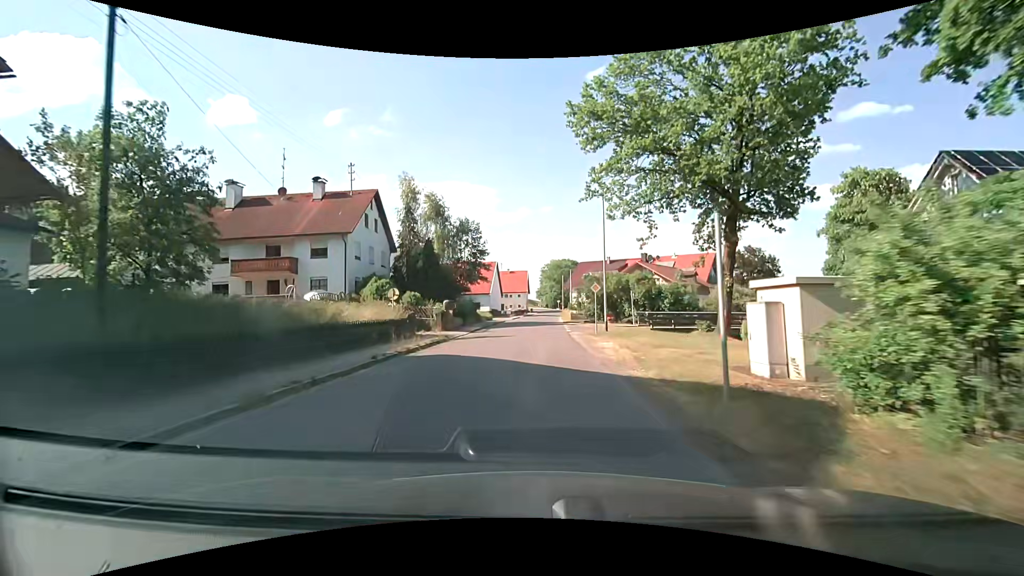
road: secondary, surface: asphalt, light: Day
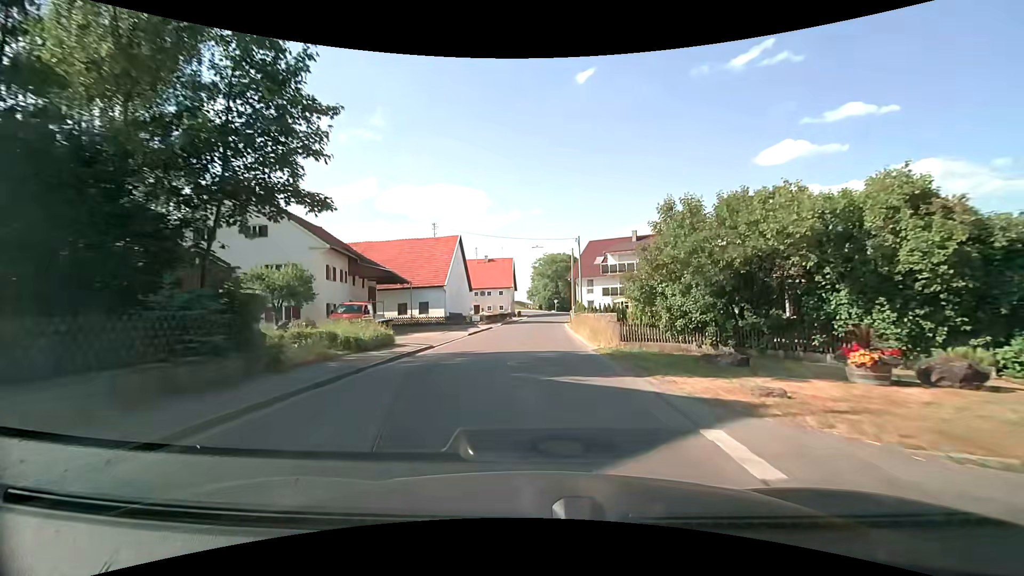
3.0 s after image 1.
(+0.5, +36.5) m; +1°
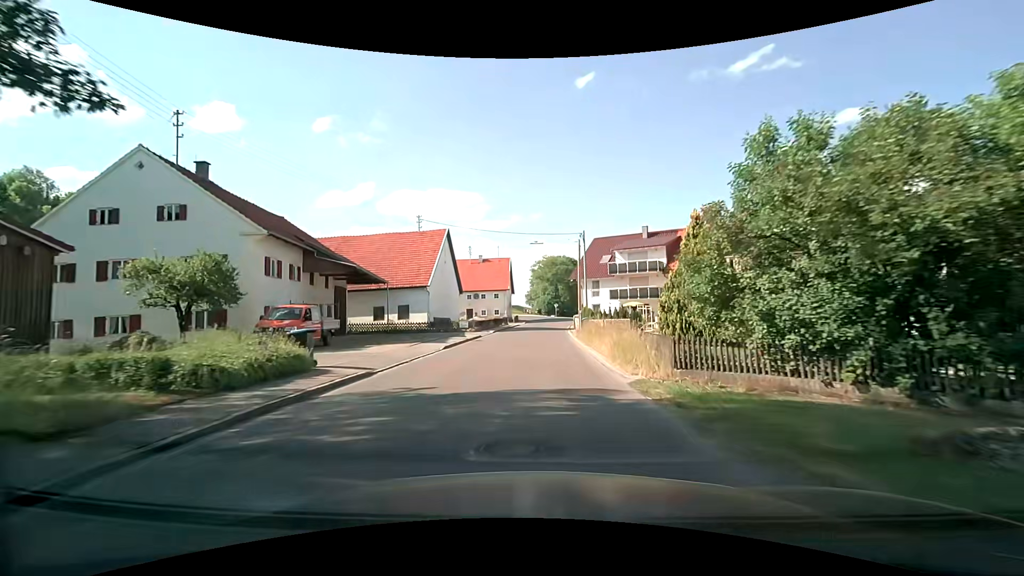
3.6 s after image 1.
(0.0, +7.4) m; 0°
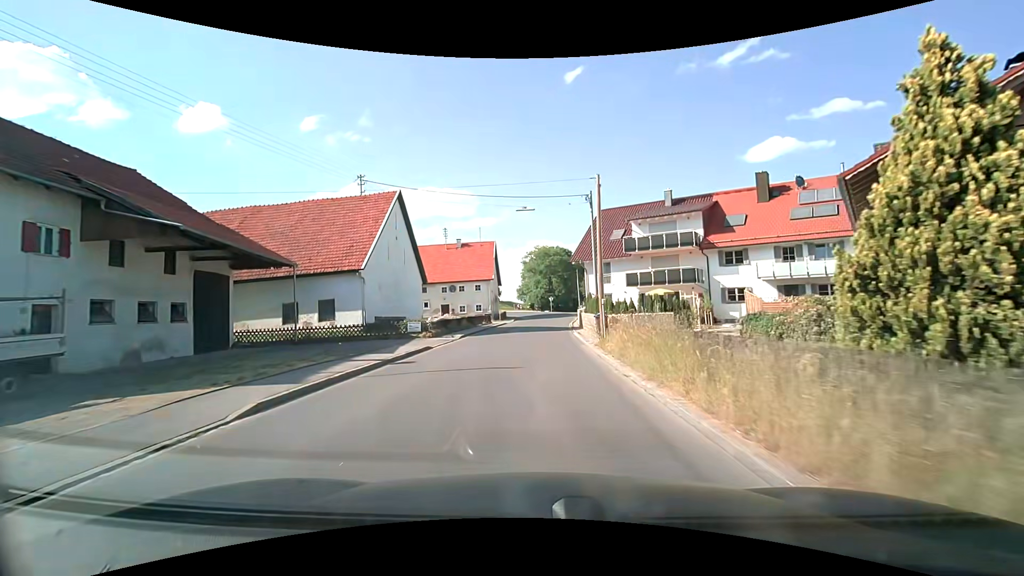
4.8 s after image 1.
(+0.1, +14.8) m; +1°
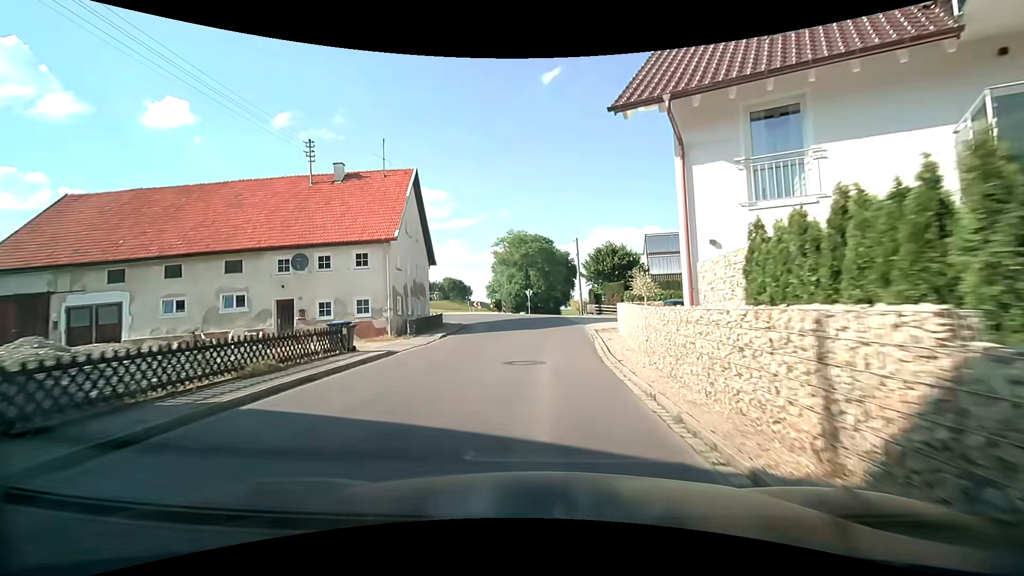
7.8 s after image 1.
(+0.6, +34.4) m; +3°
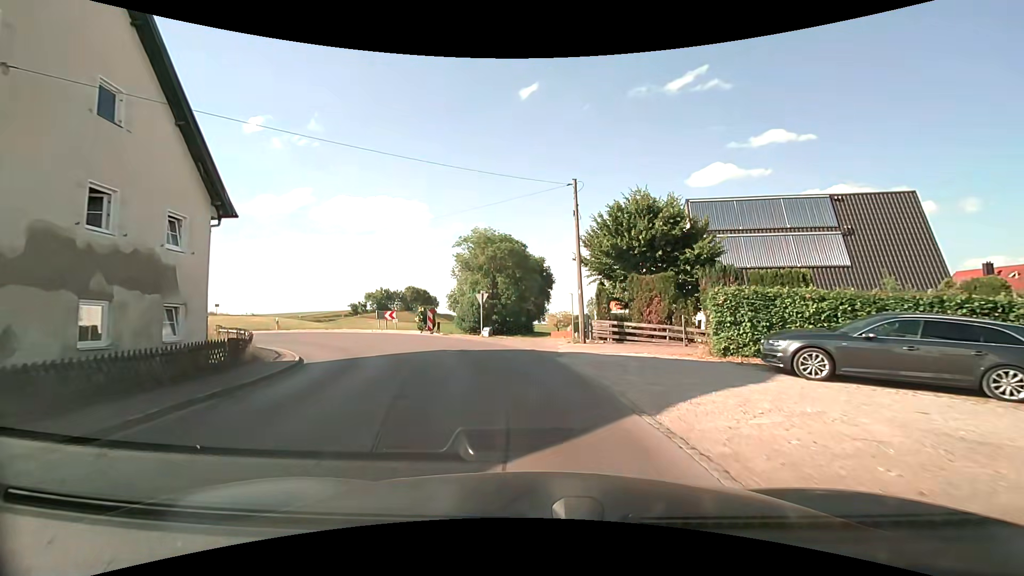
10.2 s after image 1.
(+0.7, +22.6) m; +4°
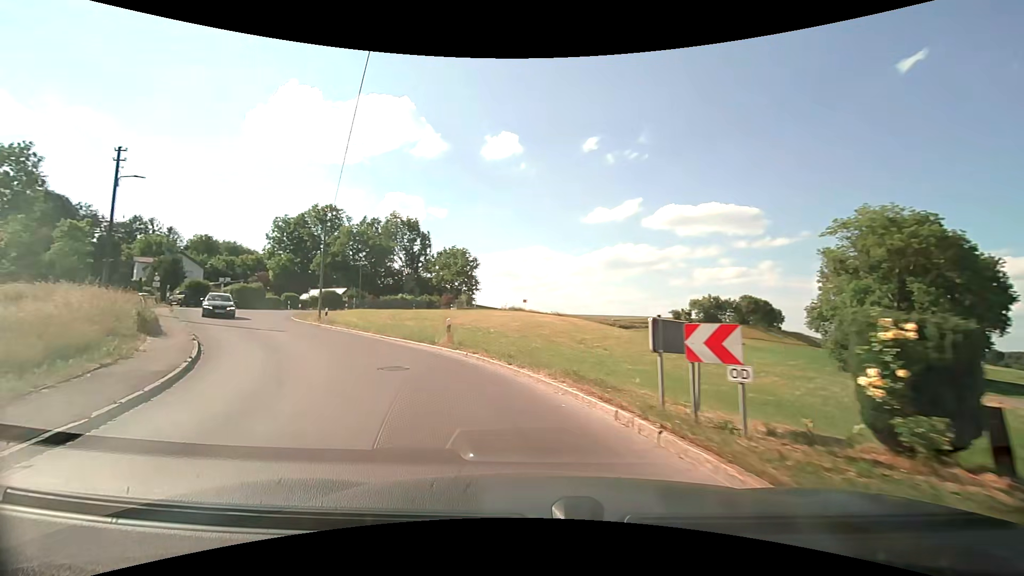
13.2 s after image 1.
(-5.9, +24.4) m; -35°
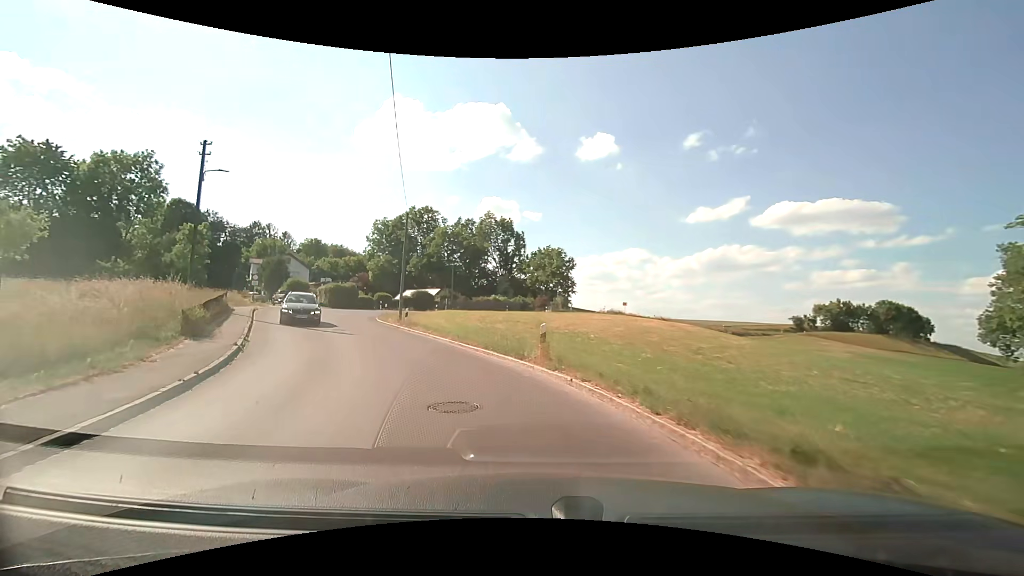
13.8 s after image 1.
(-0.5, +4.7) m; -11°
(-1, +10) (-5, +19) (-10, +28) (-14, +37) (-15, +47) (-13, +57) (-9, +66) (-3, +74) (+3, +82) (+9, +90) m
